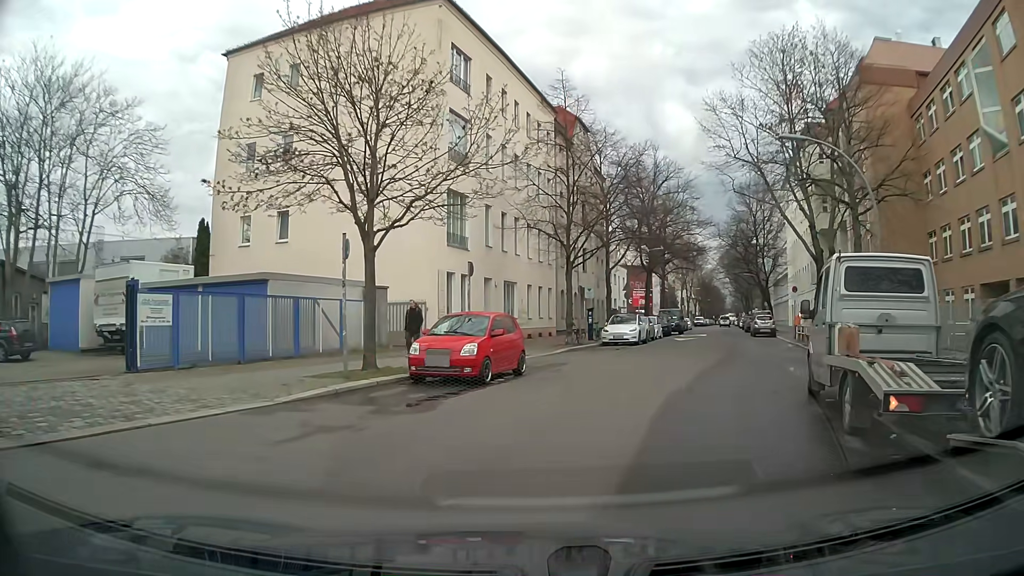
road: residential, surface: asphalt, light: Day
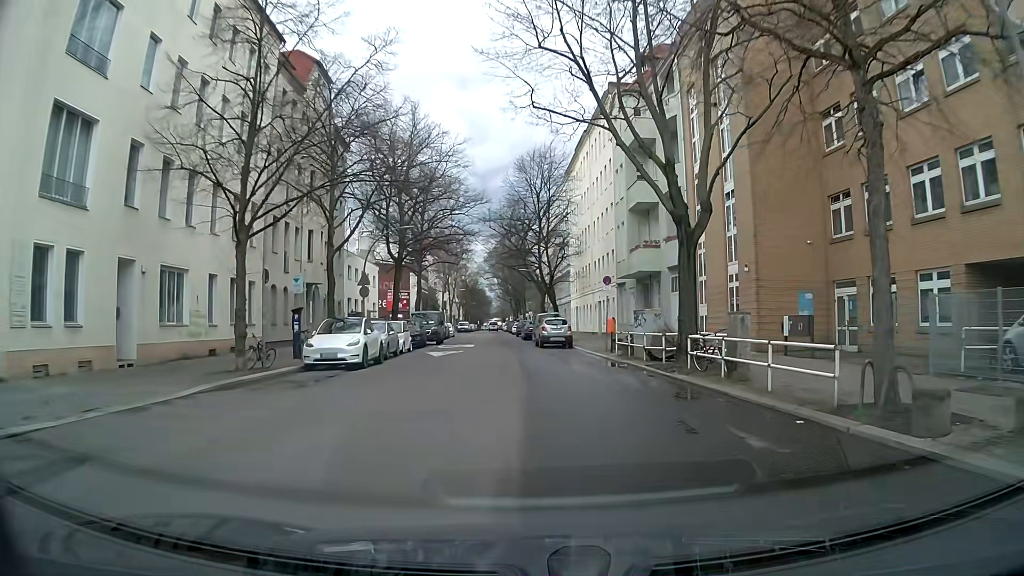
(+3.0, +13.7) m; +21°
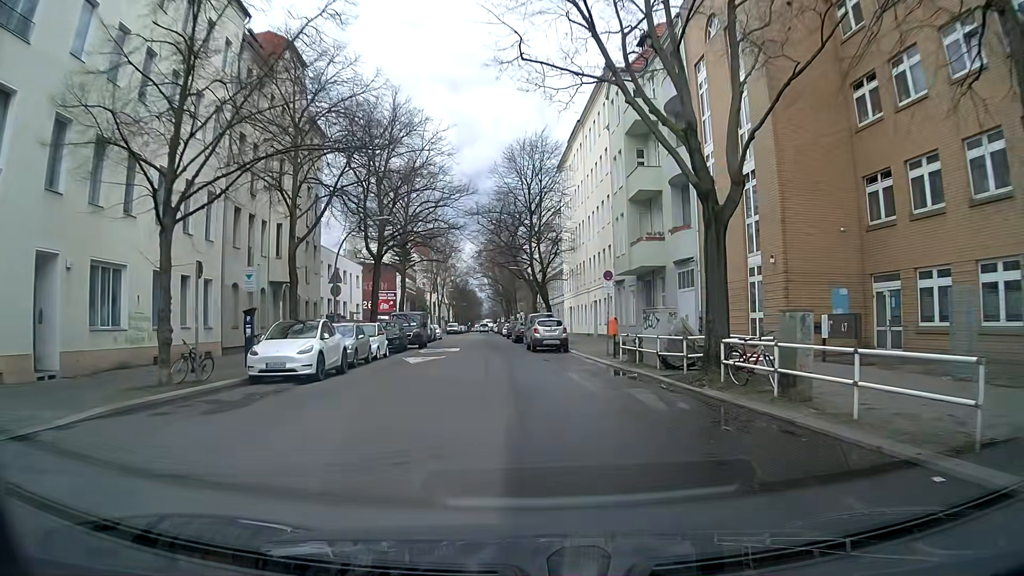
(0.0, +3.8) m; +1°
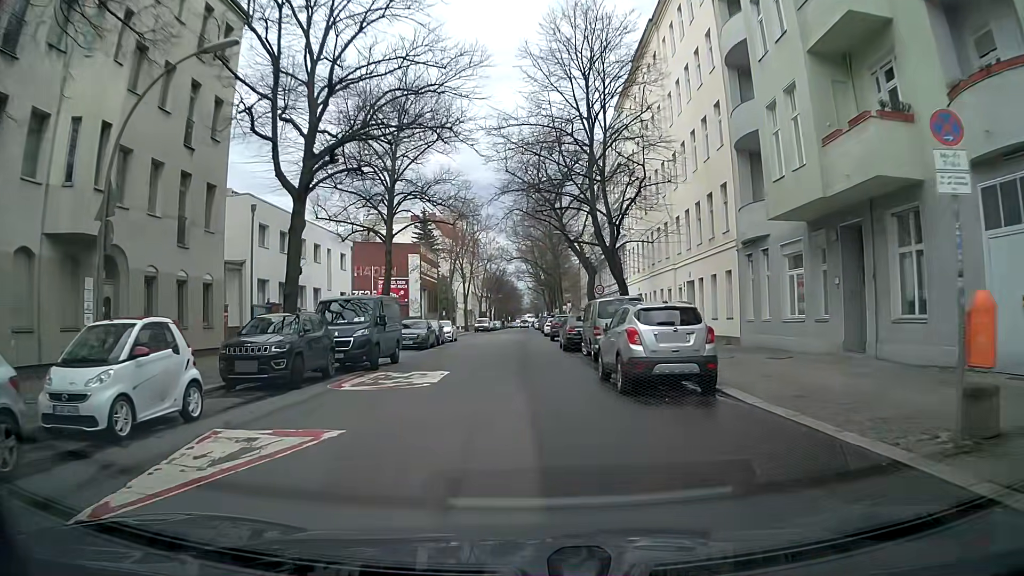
(-1.2, +20.7) m; -5°
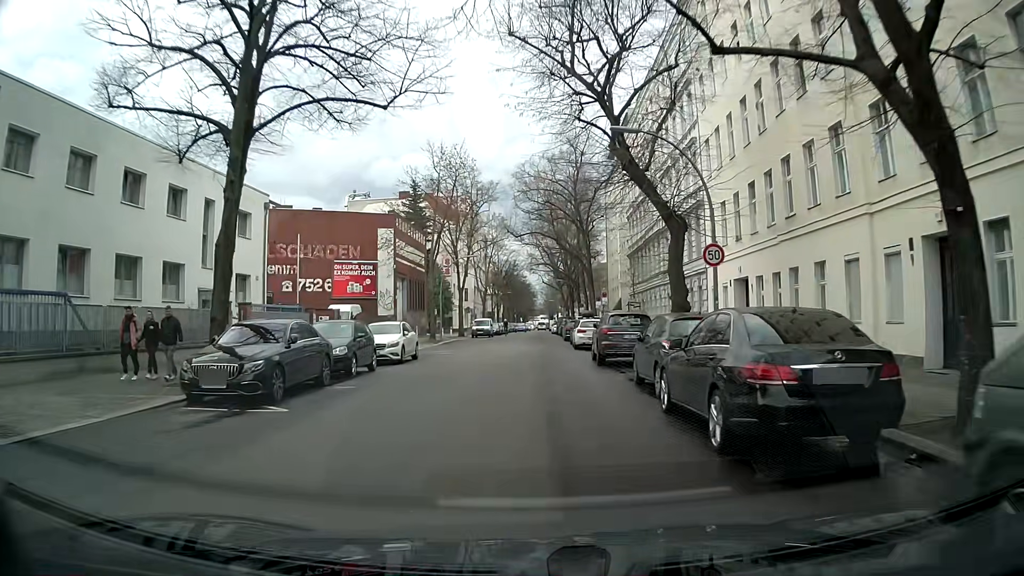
(-0.1, +21.8) m; +1°
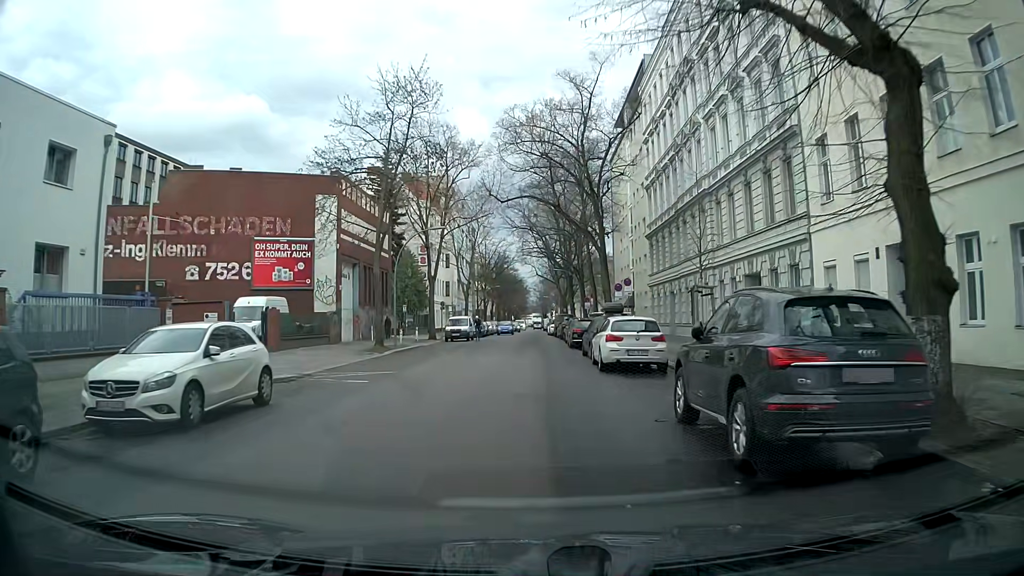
(-0.2, +14.6) m; -1°
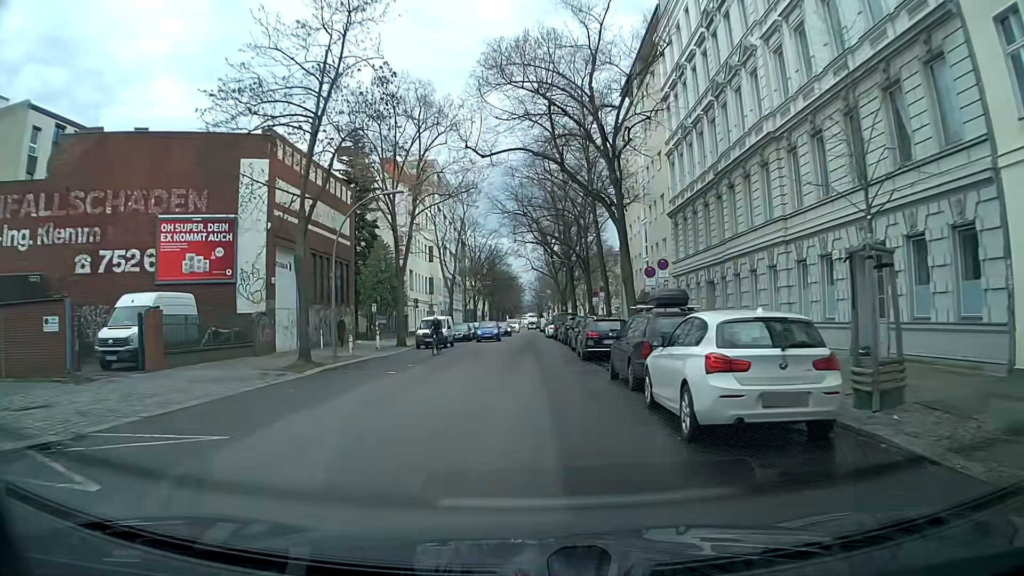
(+0.2, +10.3) m; +1°
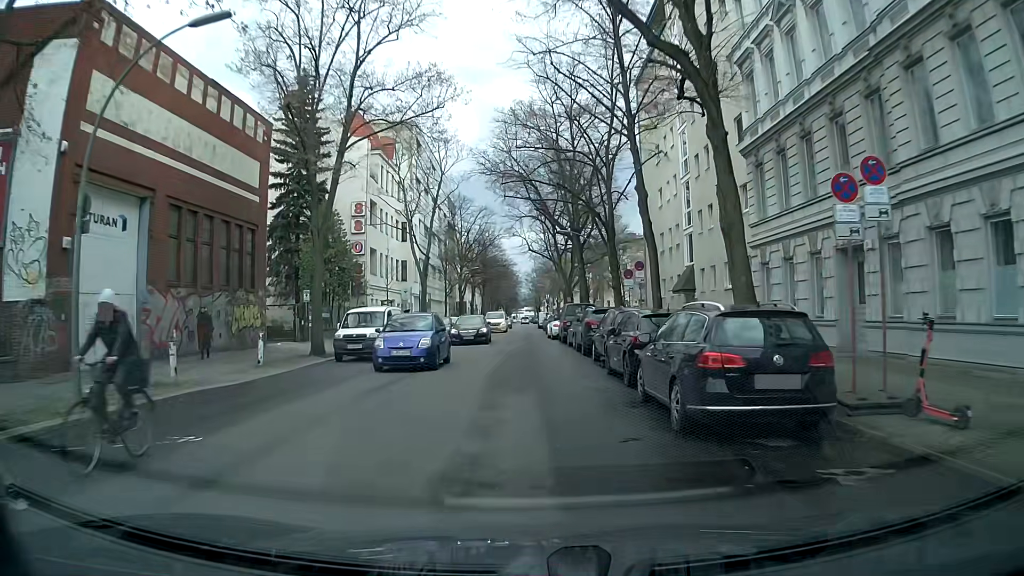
(+0.1, +15.1) m; +1°
(0, +10) (0, +20) (0, +30) (0, +40) (-1, +50) (-1, +60) (-1, +70) (-1, +80) (-1, +90) (-1, +100) m
